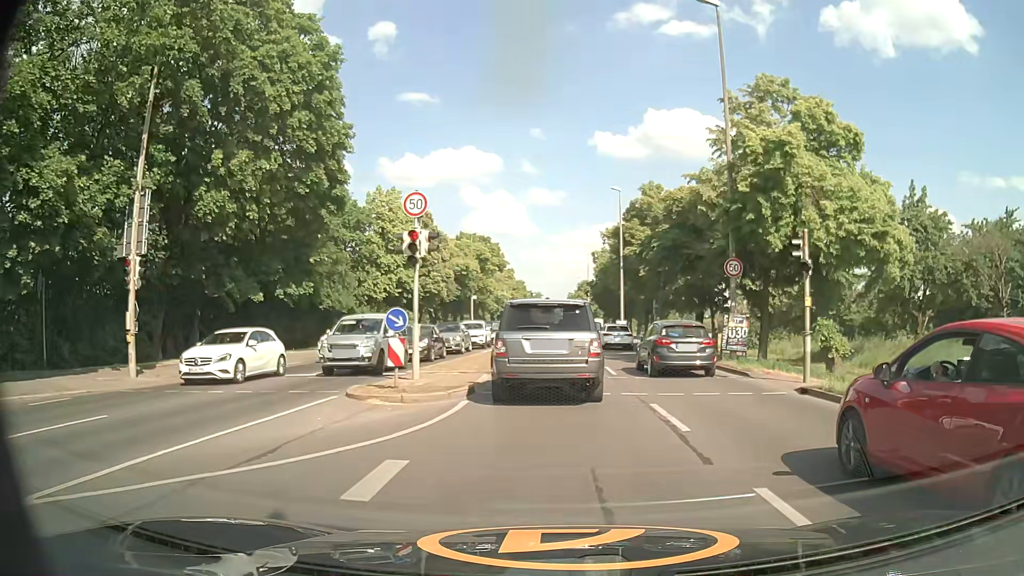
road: primary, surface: asphalt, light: Day
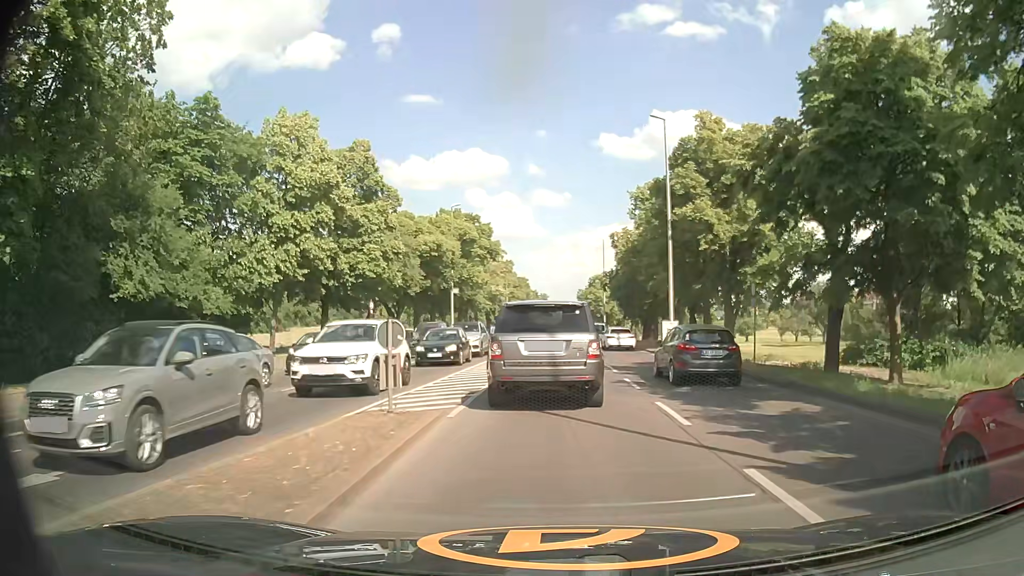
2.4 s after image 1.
(-0.2, +21.1) m; -2°
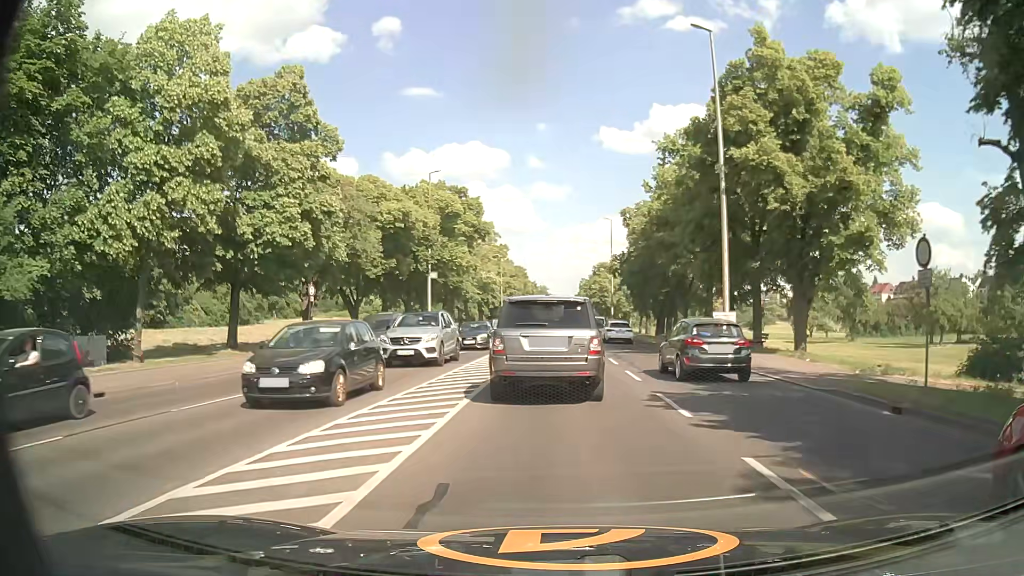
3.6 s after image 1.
(+0.2, +11.5) m; 0°
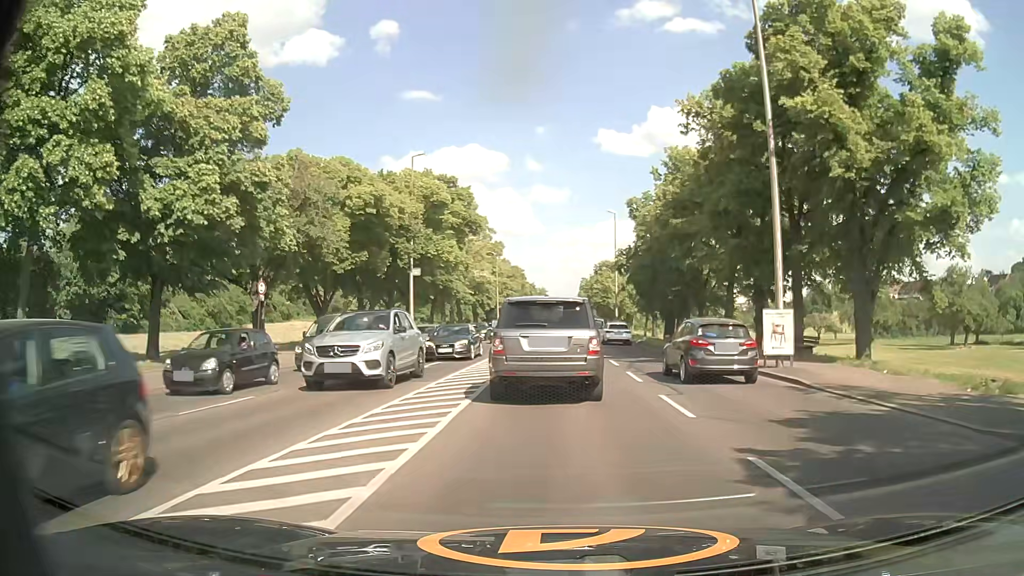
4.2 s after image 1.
(+0.1, +6.1) m; 0°
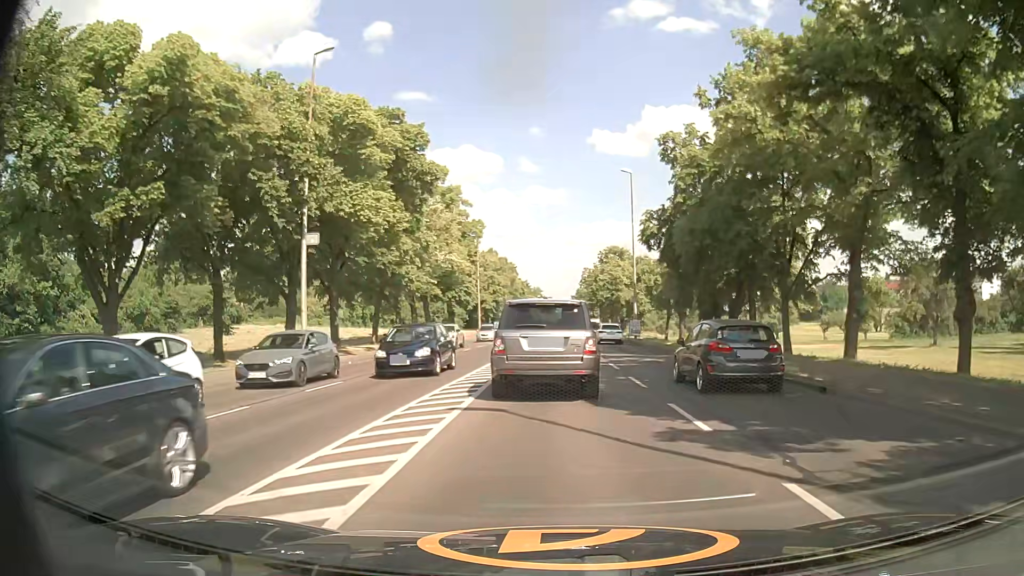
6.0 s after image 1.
(+0.3, +19.1) m; +2°
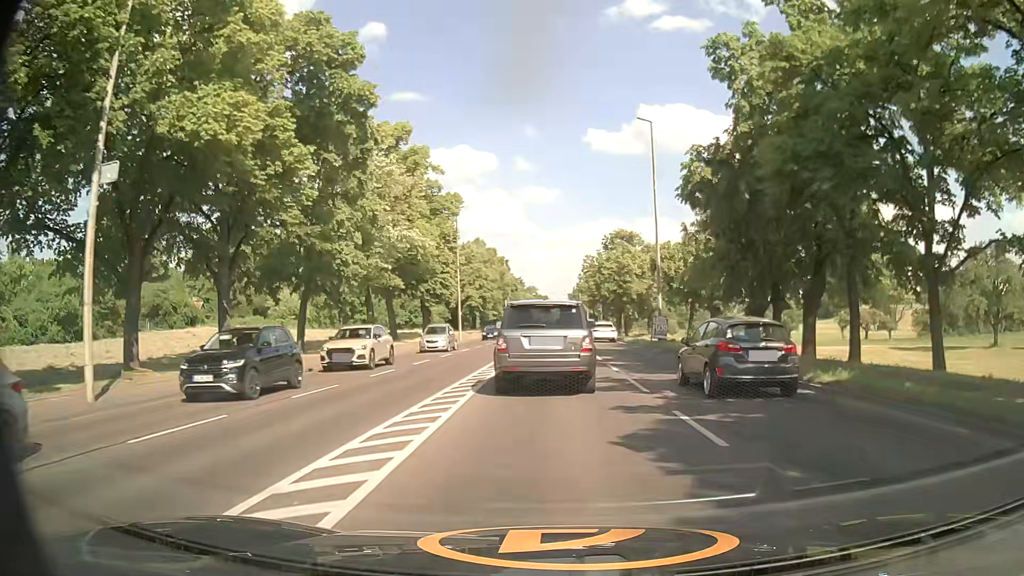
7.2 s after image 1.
(-0.1, +13.2) m; 0°
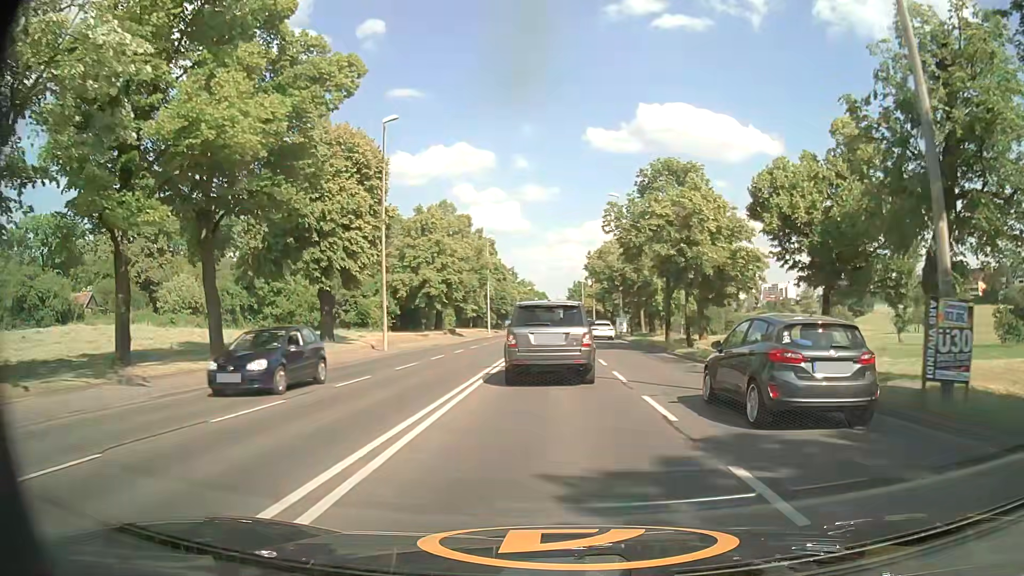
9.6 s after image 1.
(-0.2, +28.1) m; 0°
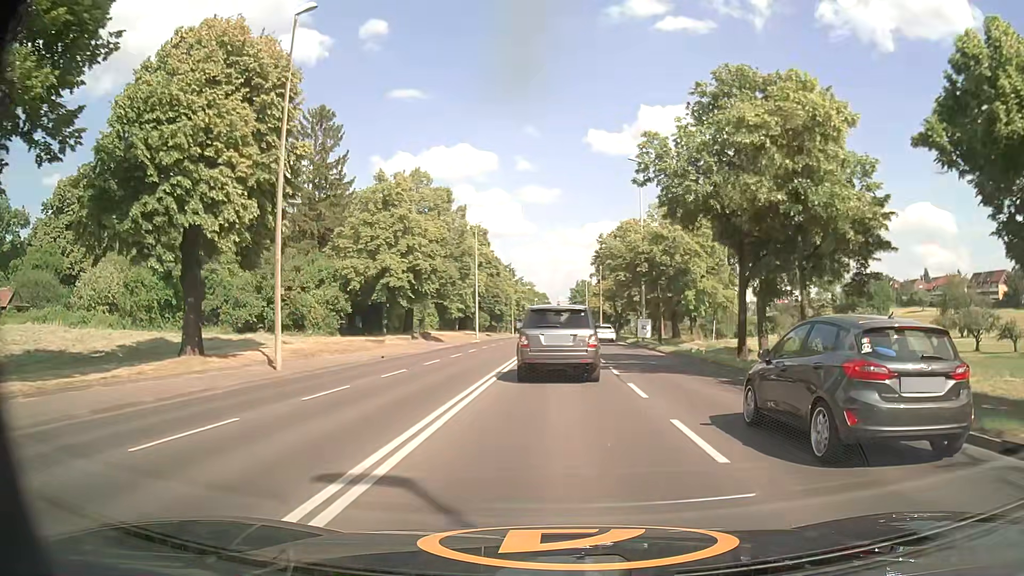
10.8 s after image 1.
(0.0, +14.6) m; 0°
(0, +10) (0, +20) (0, +30) (0, +40) (0, +50) (0, +60) (0, +70) (0, +80) (+1, +90) (+1, +100) m
